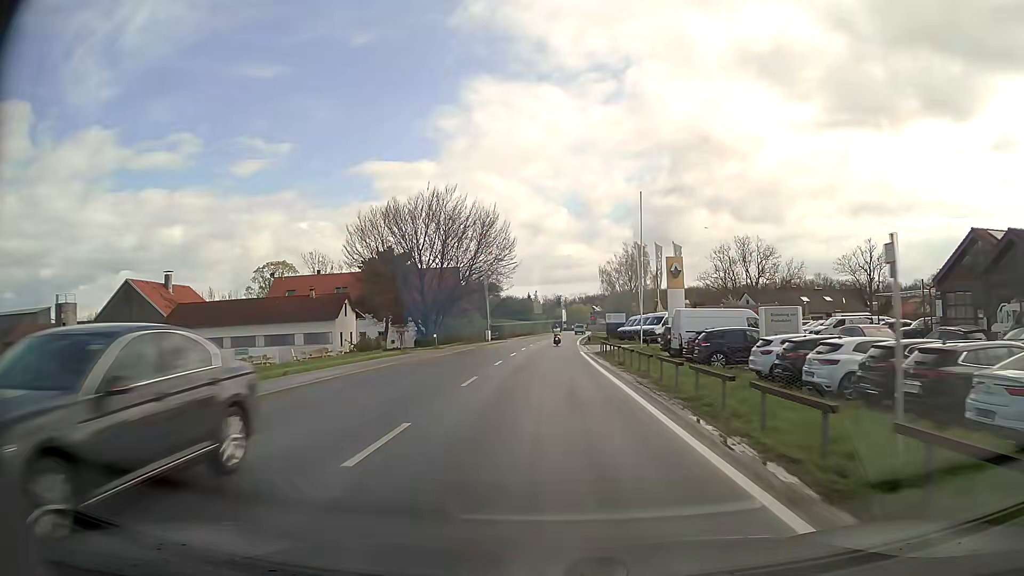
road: secondary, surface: asphalt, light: Day
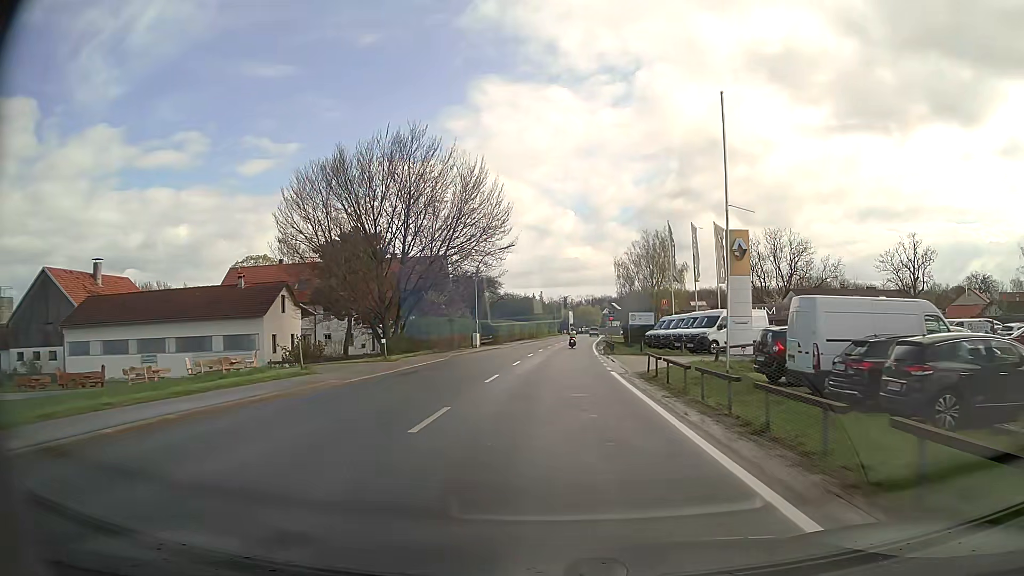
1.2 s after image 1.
(-0.2, +15.8) m; -1°
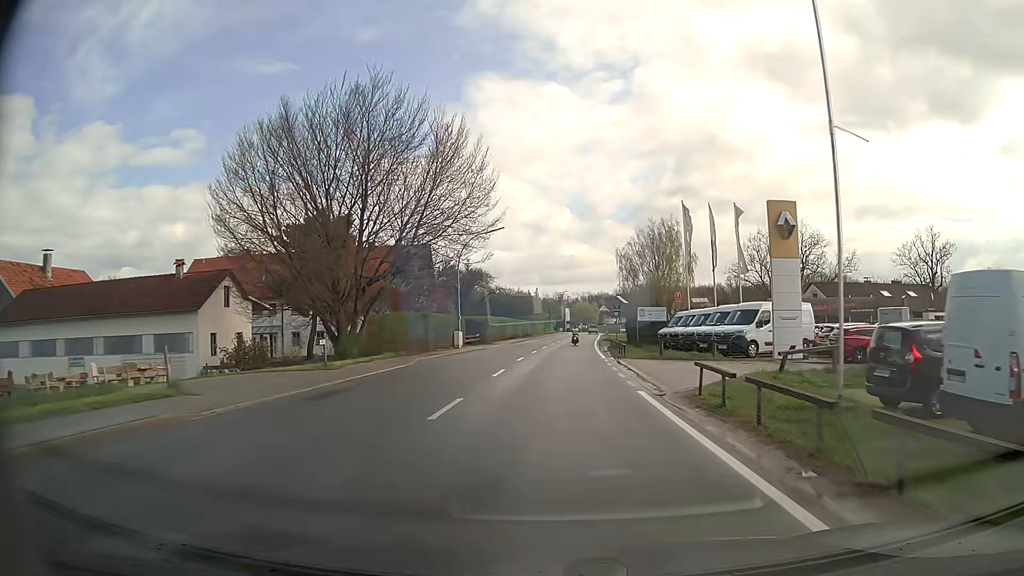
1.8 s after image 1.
(0.0, +7.7) m; 0°
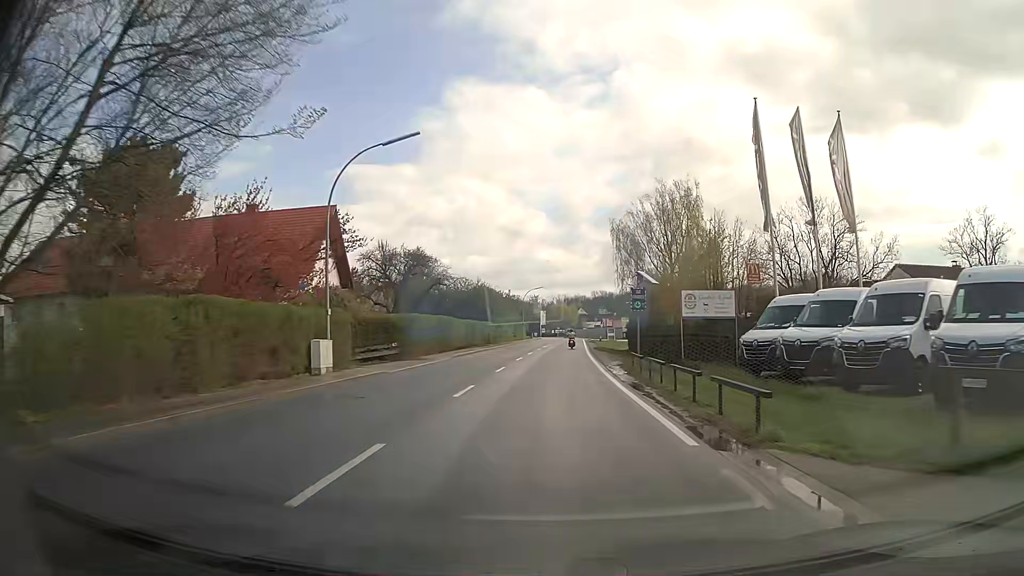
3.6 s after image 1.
(+0.4, +23.0) m; +2°
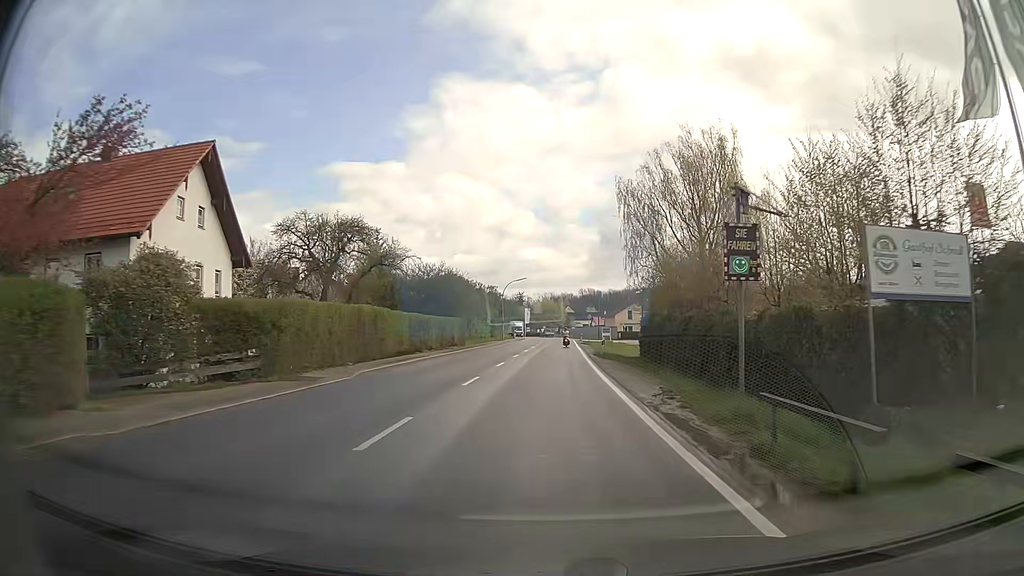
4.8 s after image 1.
(+0.2, +15.5) m; +1°
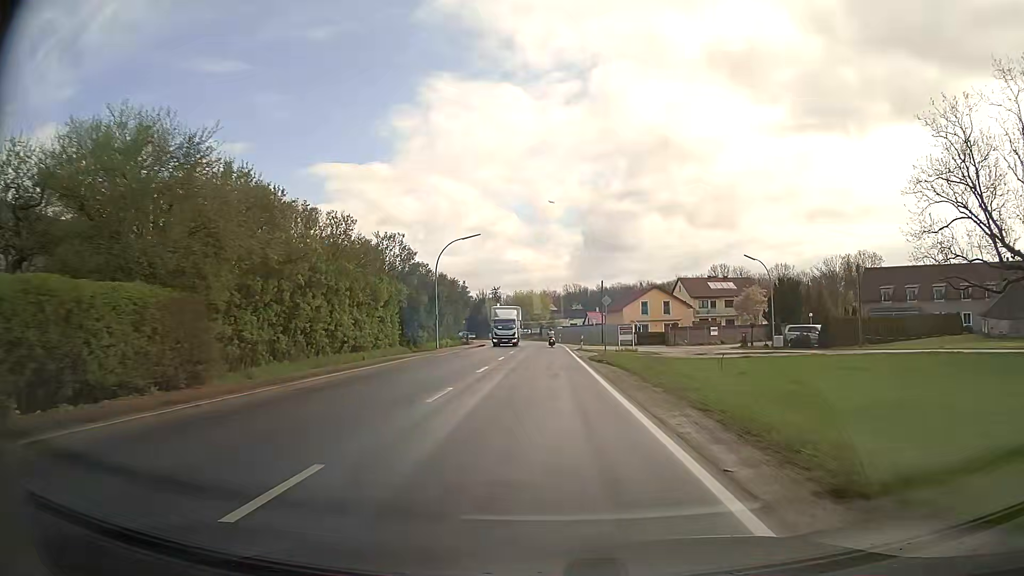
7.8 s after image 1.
(+0.6, +40.1) m; +1°
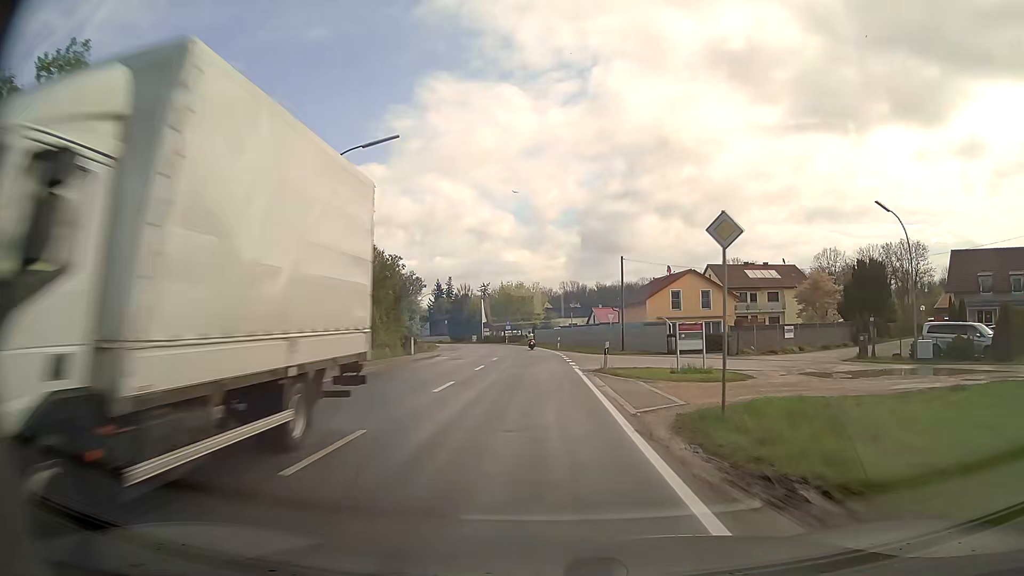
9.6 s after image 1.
(+0.3, +24.6) m; +1°
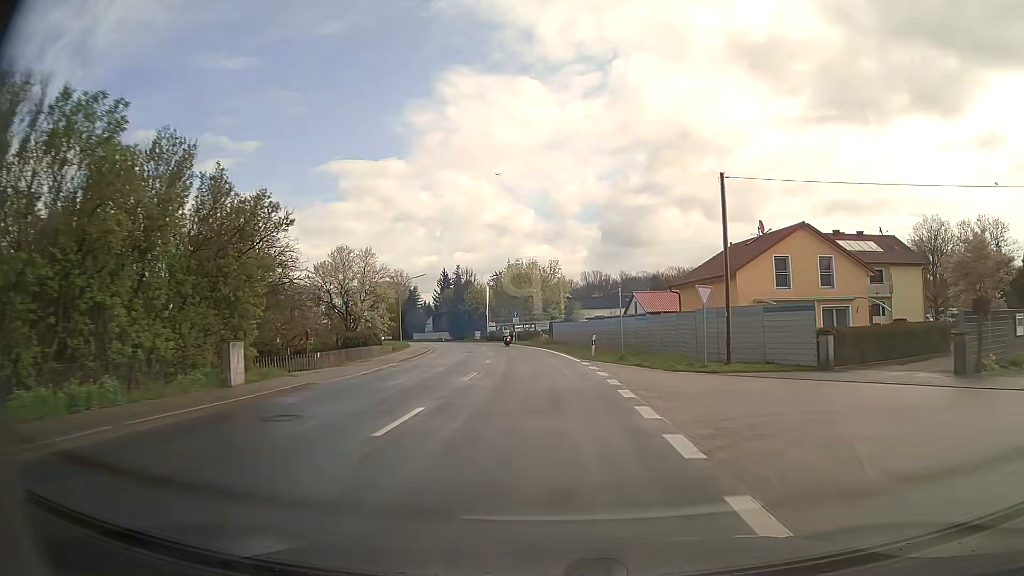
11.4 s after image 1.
(-0.3, +24.9) m; -2°
(0, +10) (0, +20) (-1, +30) (-2, +40) (-3, +50) (-5, +60) (-7, +69) (-10, +79) (-13, +88) (-17, +98) m
